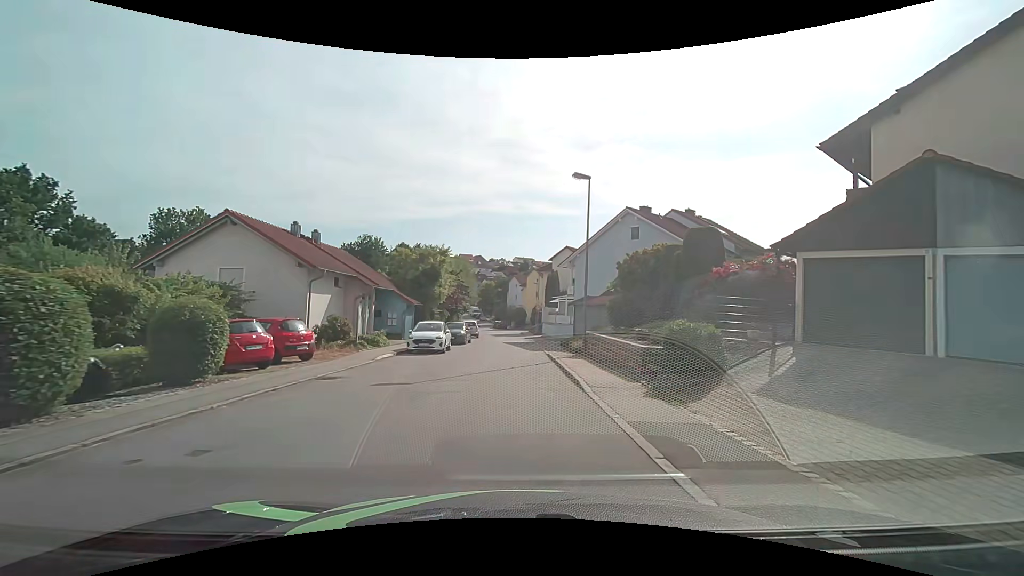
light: Day
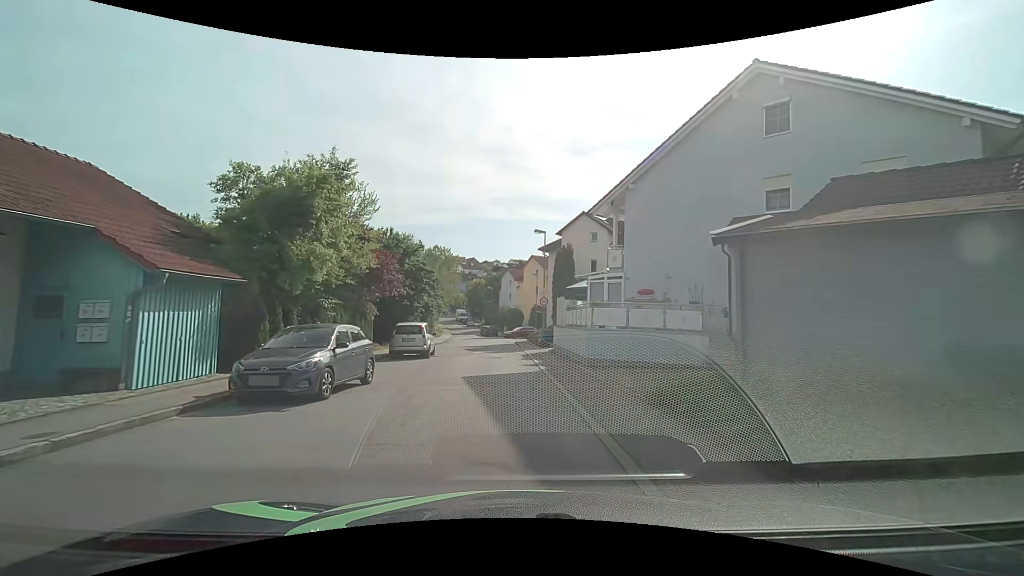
(+0.3, +22.5) m; +1°
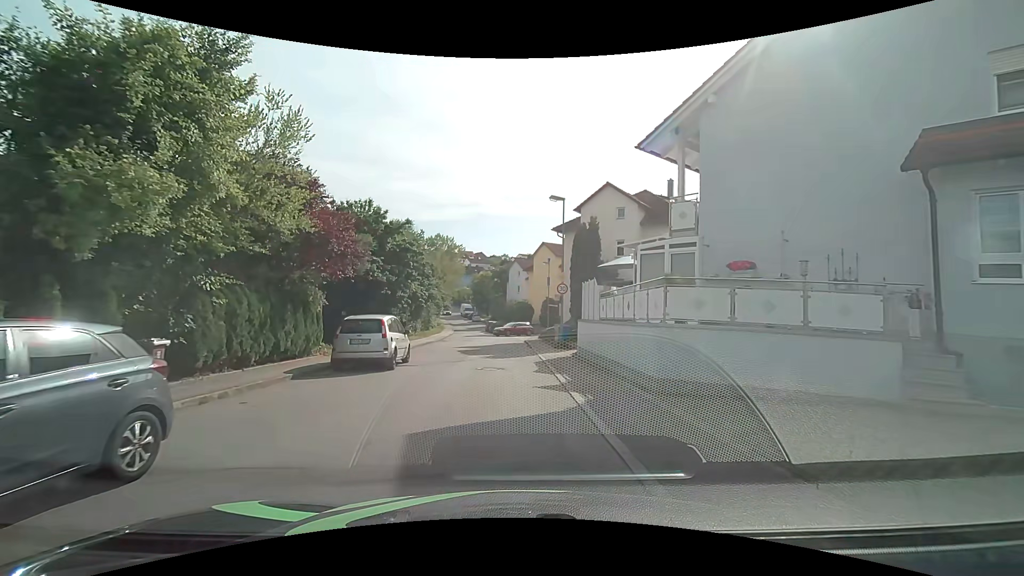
(-0.1, +7.6) m; -1°
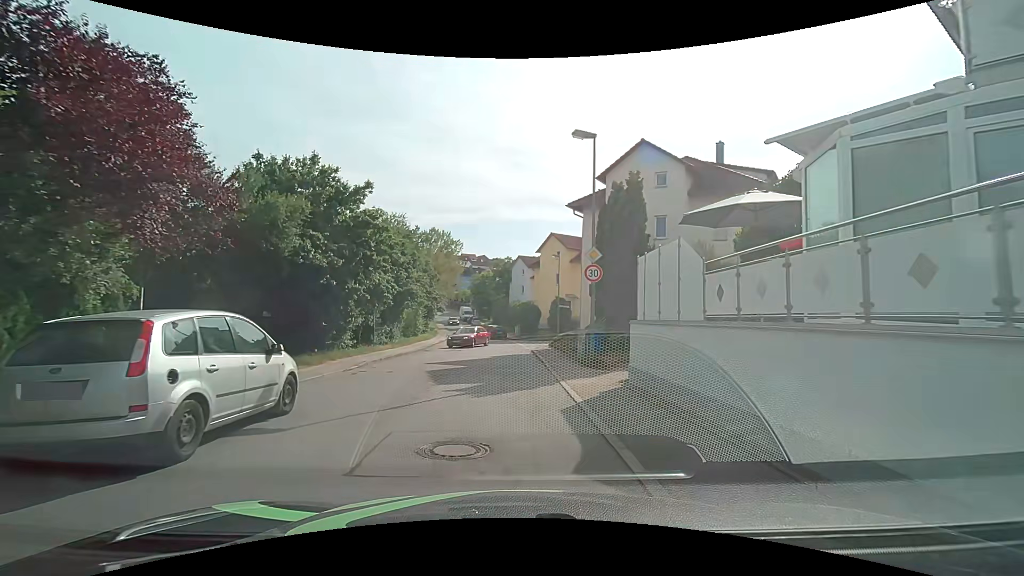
(-0.1, +9.2) m; 0°
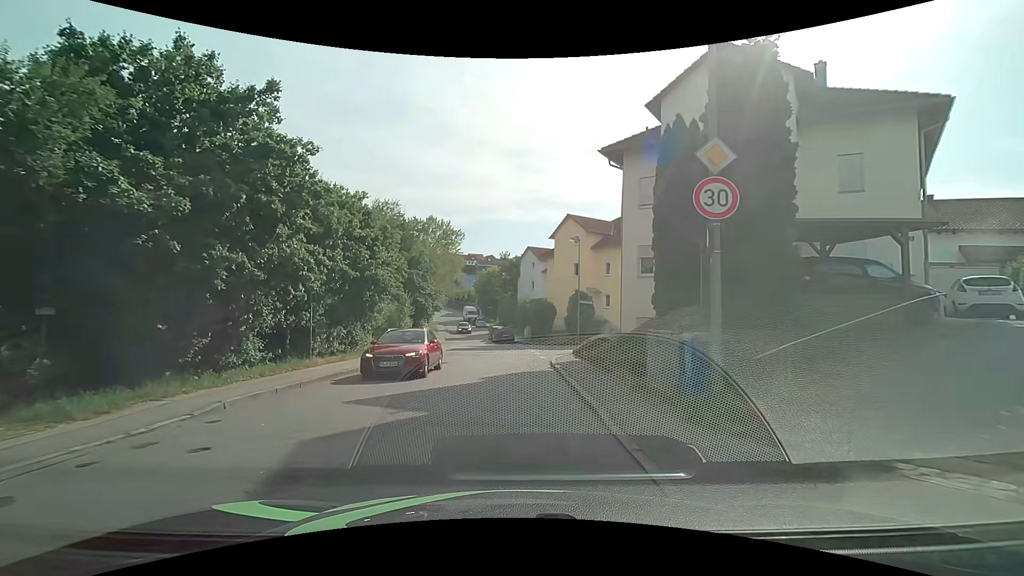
(-0.1, +9.7) m; -2°
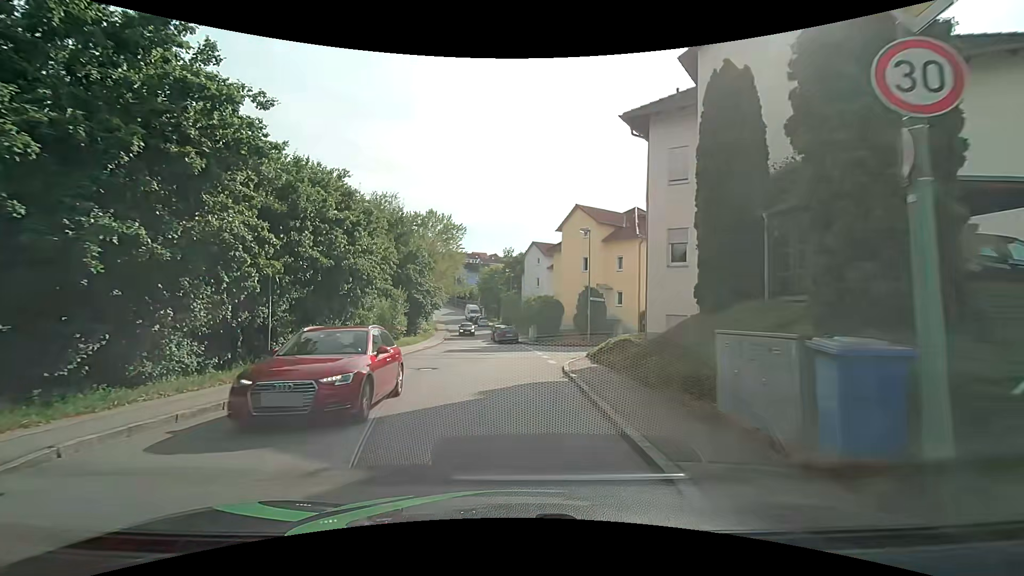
(0.0, +3.4) m; 0°
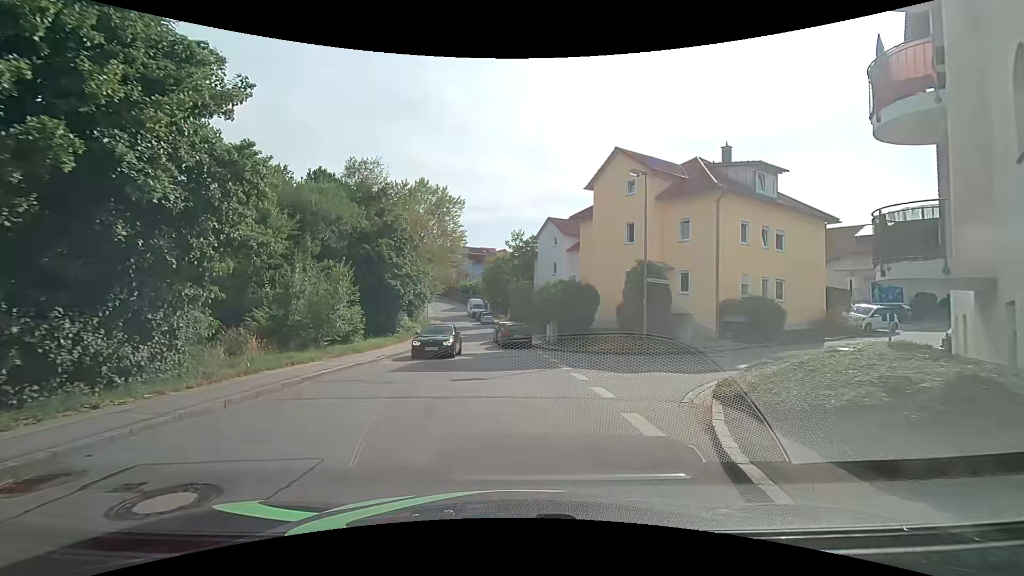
(-0.2, +12.9) m; -2°
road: residential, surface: asphalt
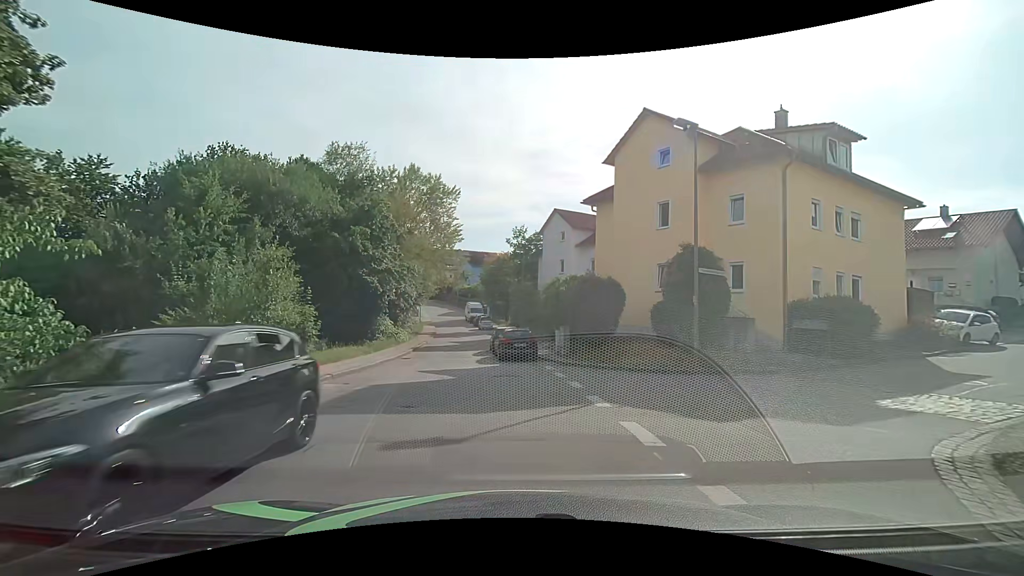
(+0.1, +6.1) m; +2°
(0, +10) (-2, +20) (-4, +30) (-3, +40) (-4, +50) (-7, +59) (-10, +69) (-11, +78) (-12, +88) (-15, +98) m
